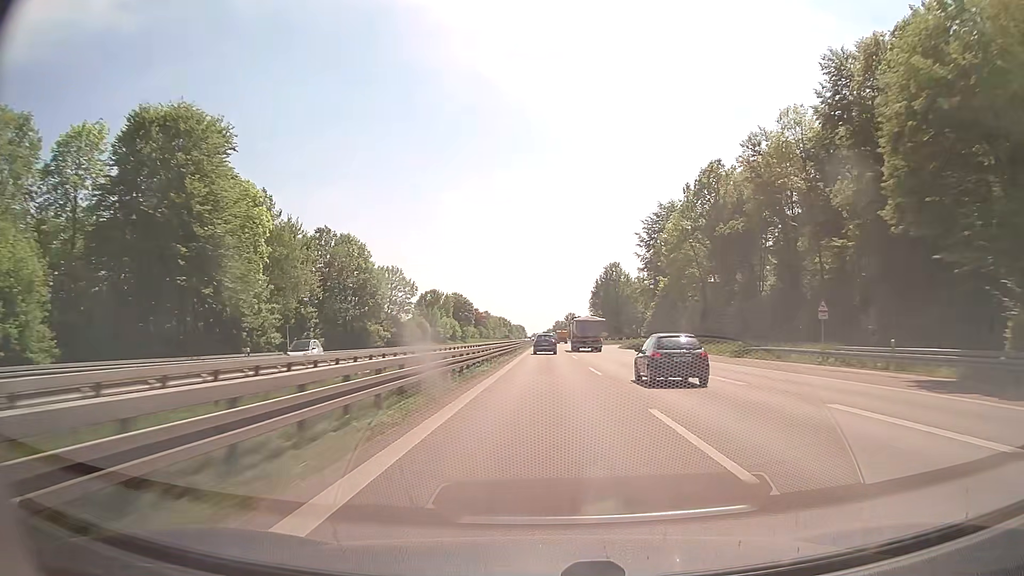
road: trunk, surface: asphalt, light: Day
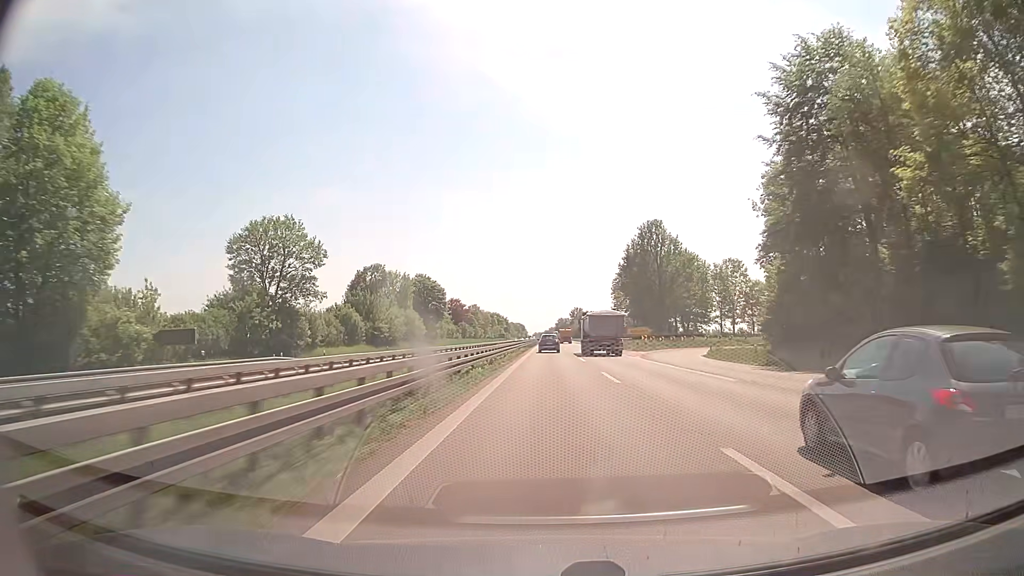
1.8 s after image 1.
(-0.1, +58.4) m; 0°
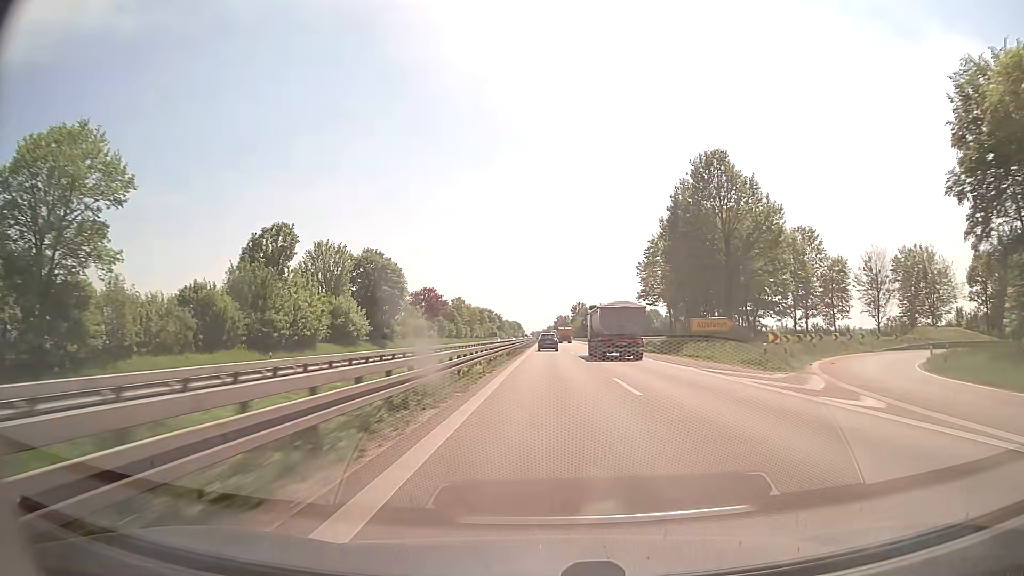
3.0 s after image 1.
(+0.1, +40.3) m; 0°
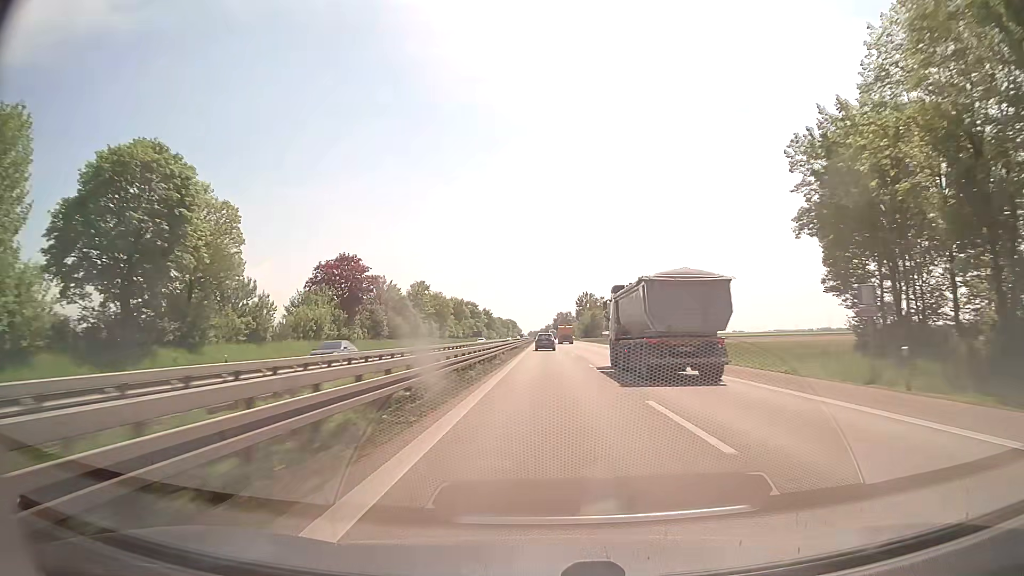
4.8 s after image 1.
(+0.1, +61.8) m; 0°
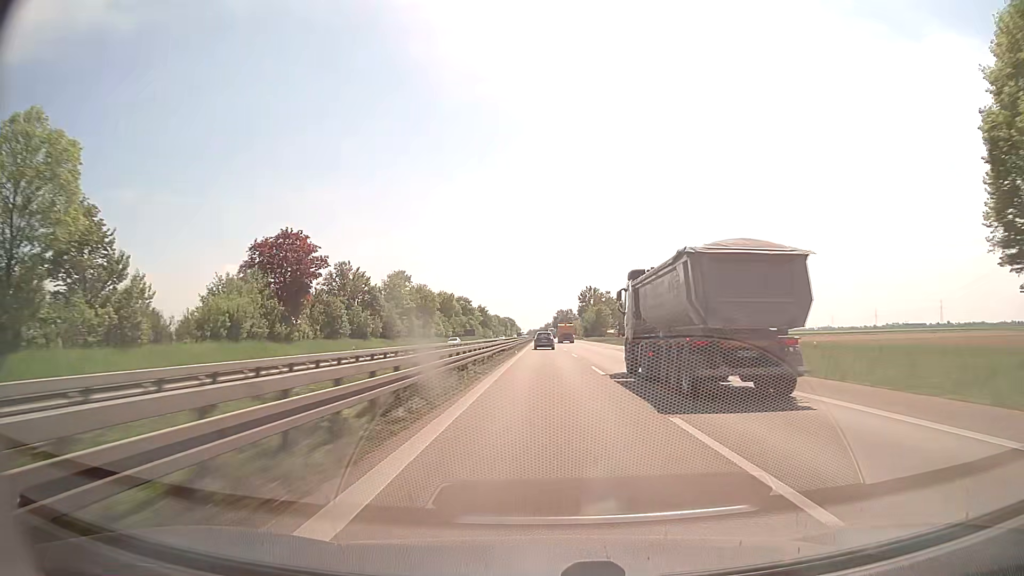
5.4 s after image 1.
(0.0, +20.9) m; 0°
(0, +10) (0, +20) (0, +30) (0, +40) (0, +50) (0, +60) (0, +70) (0, +80) (0, +90) (0, +100) m
